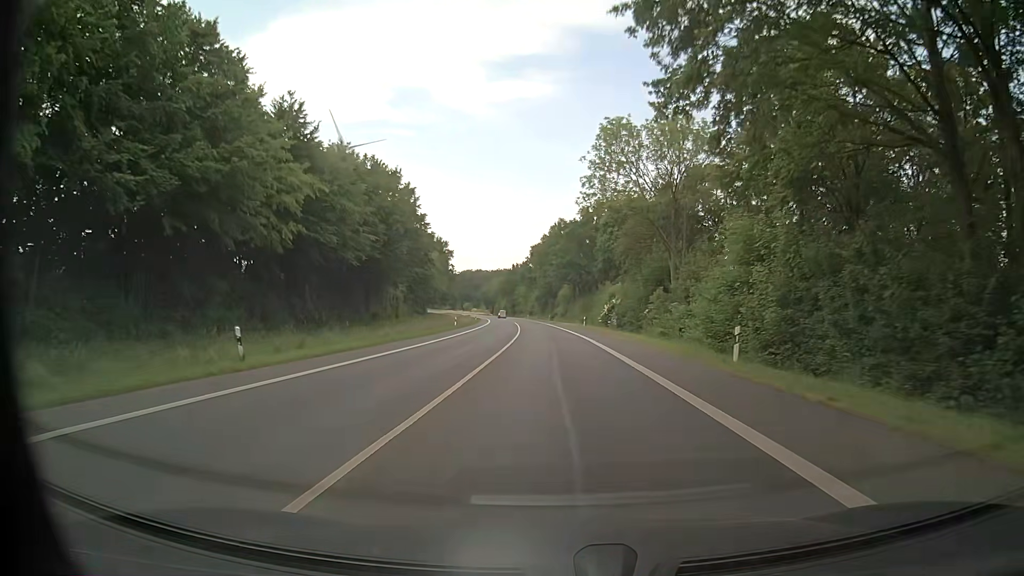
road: primary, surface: asphalt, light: Day
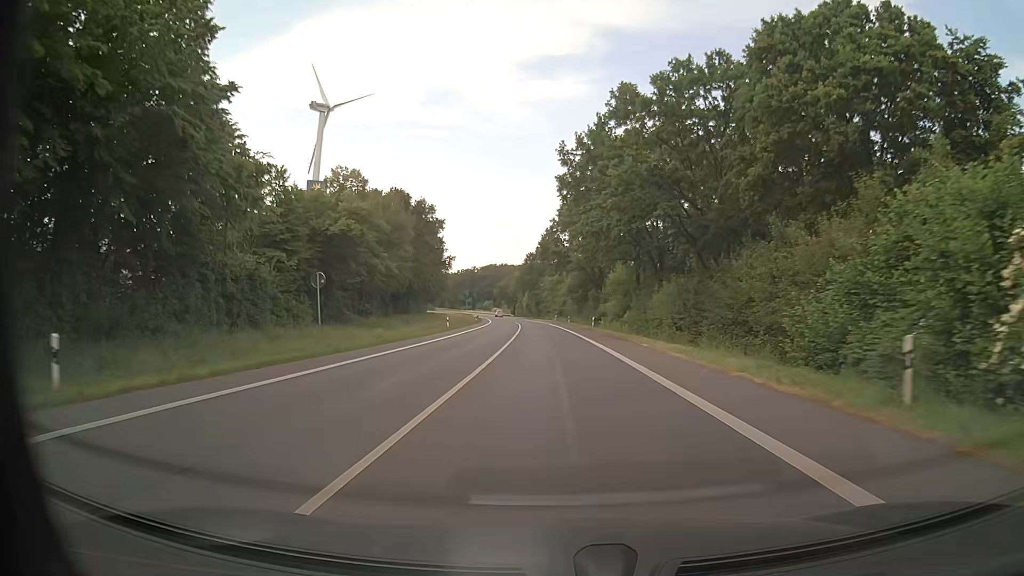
(-1.7, +58.3) m; -3°
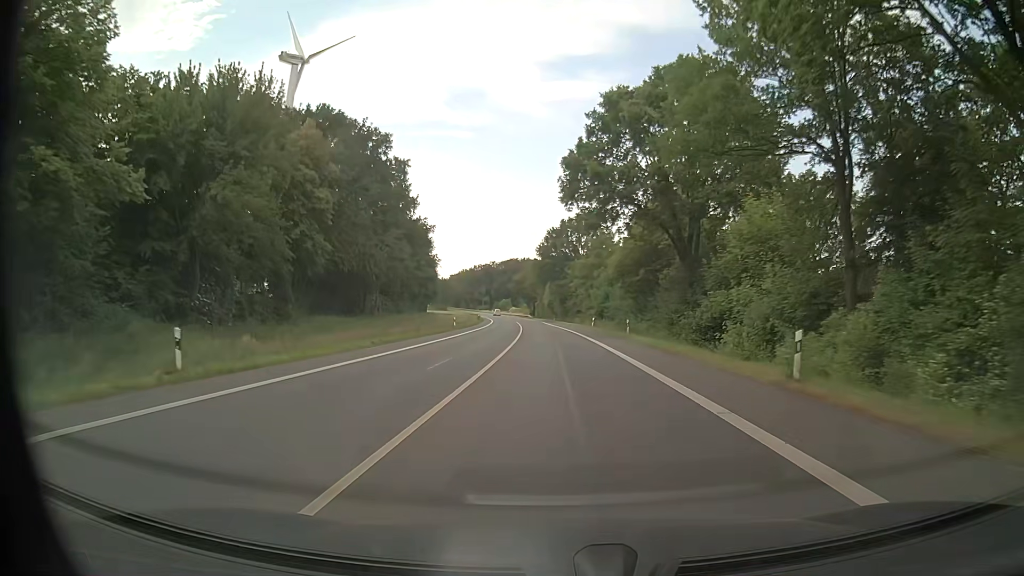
(-1.3, +46.6) m; -2°
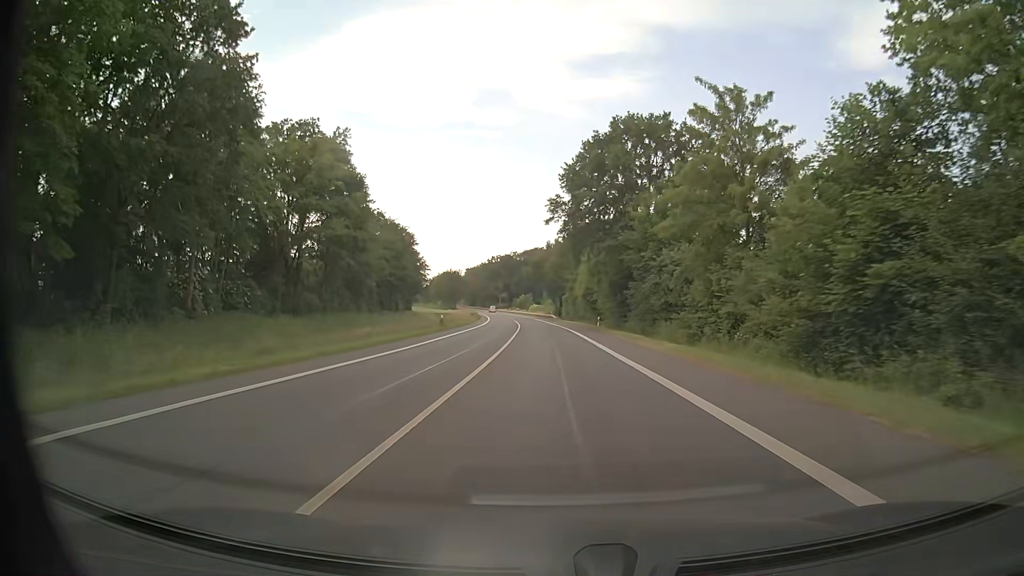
(-2.0, +58.2) m; -3°
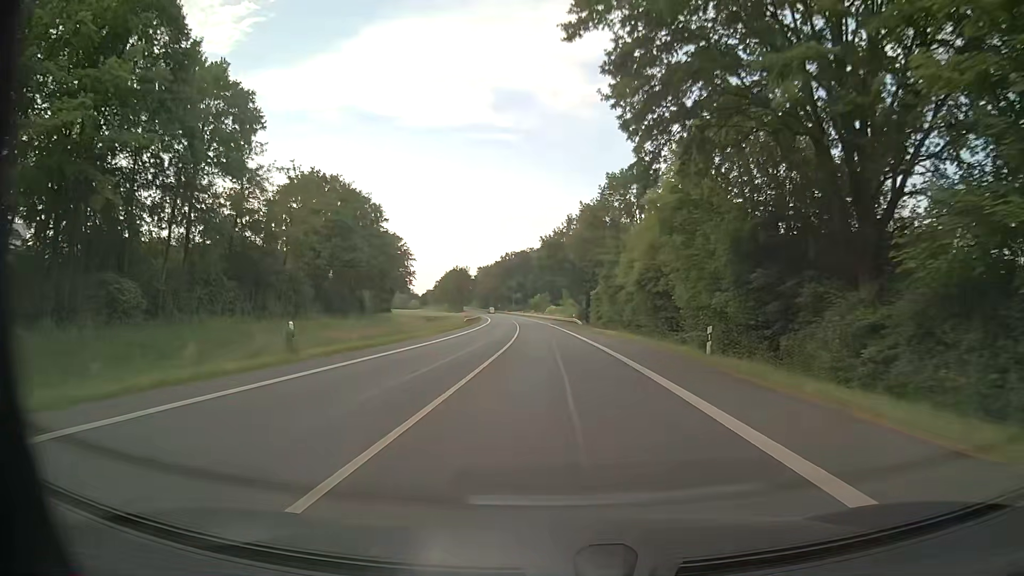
(-0.5, +35.0) m; -2°
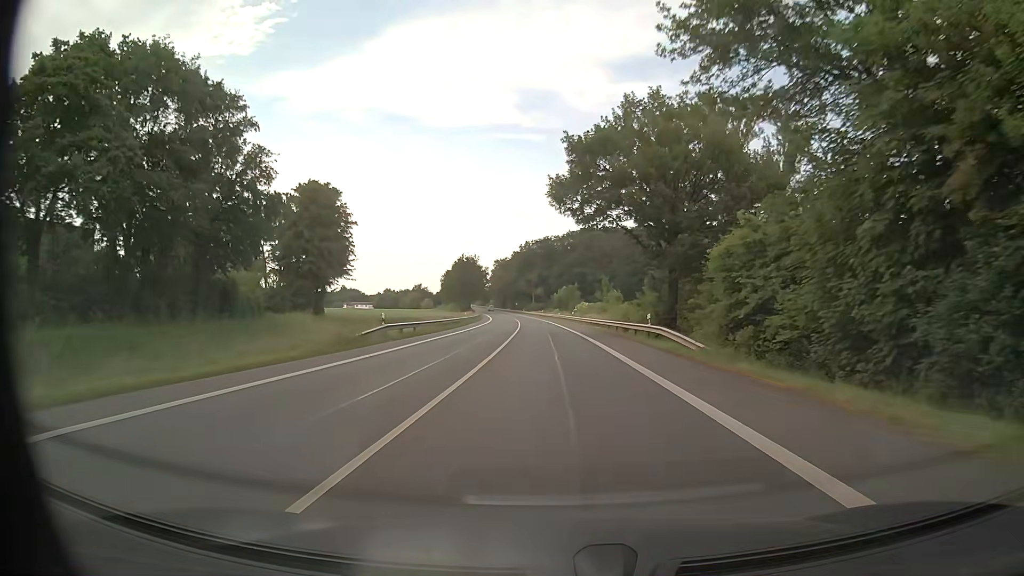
(-1.0, +46.6) m; -2°
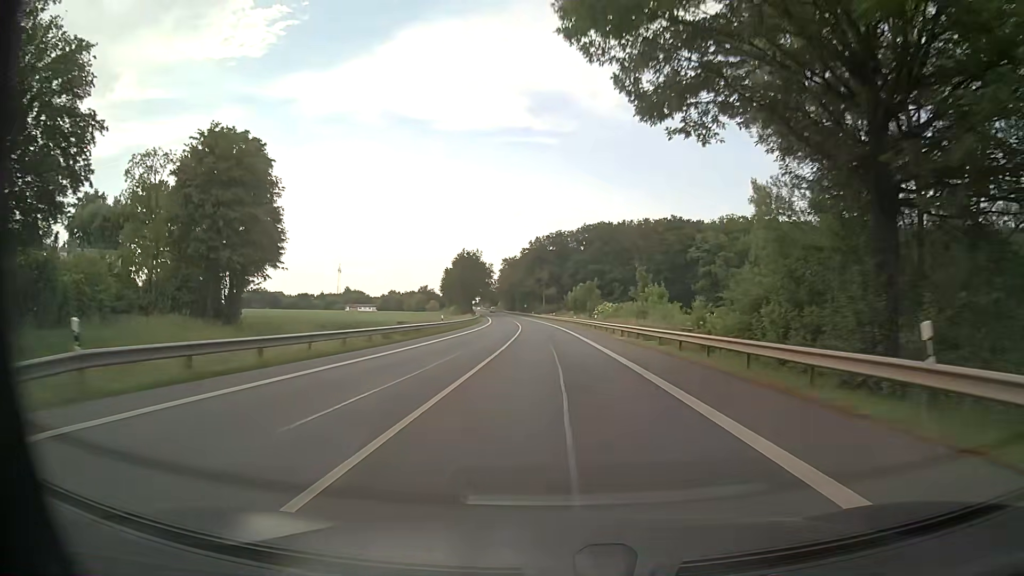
(-0.2, +23.2) m; -1°
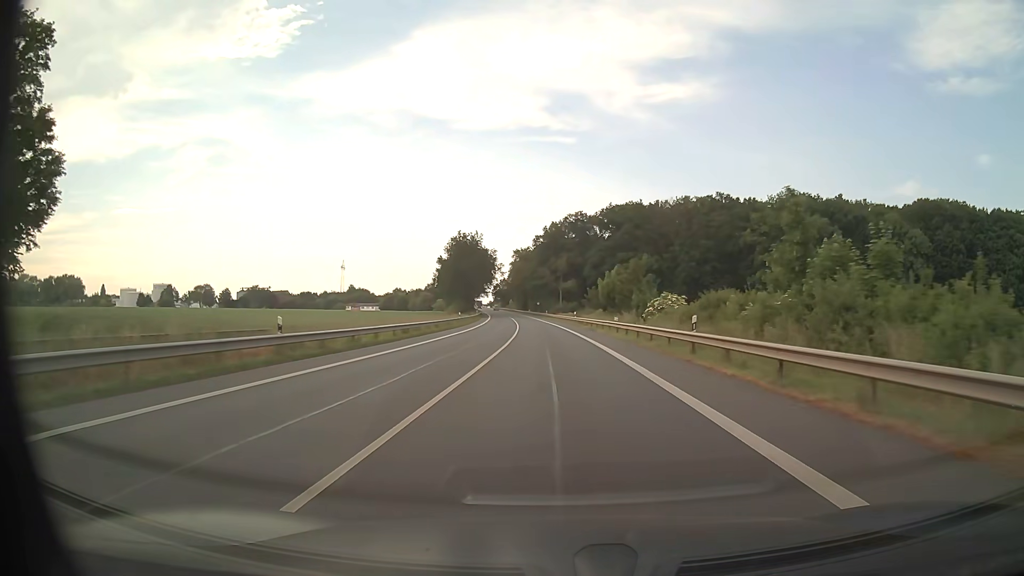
(-0.5, +34.8) m; -1°
(0, +10) (0, +20) (0, +30) (-1, +40) (-1, +50) (-2, +60) (-2, +70) (-3, +80) (-3, +90) (-4, +100) m
